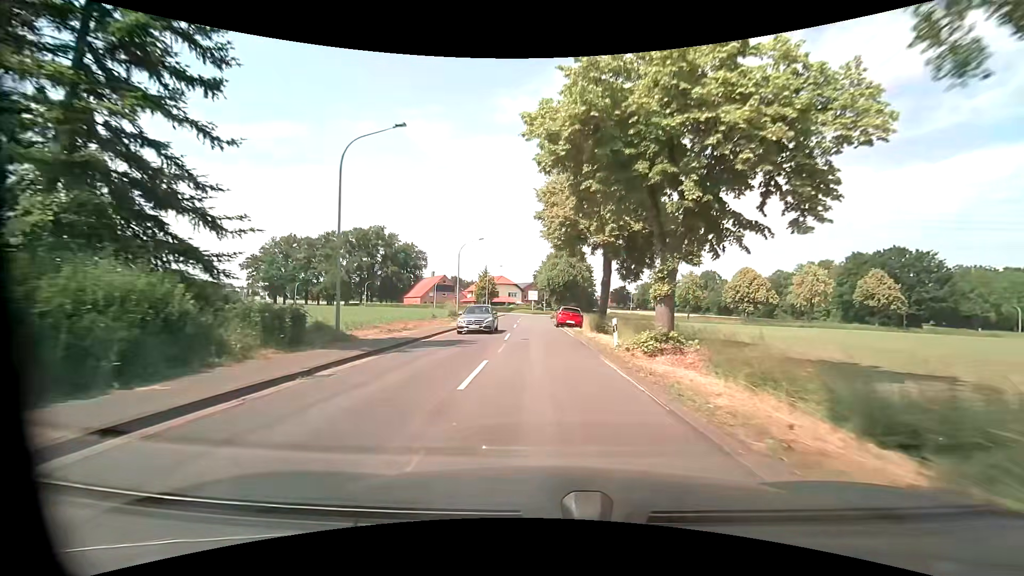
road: secondary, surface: asphalt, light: Day
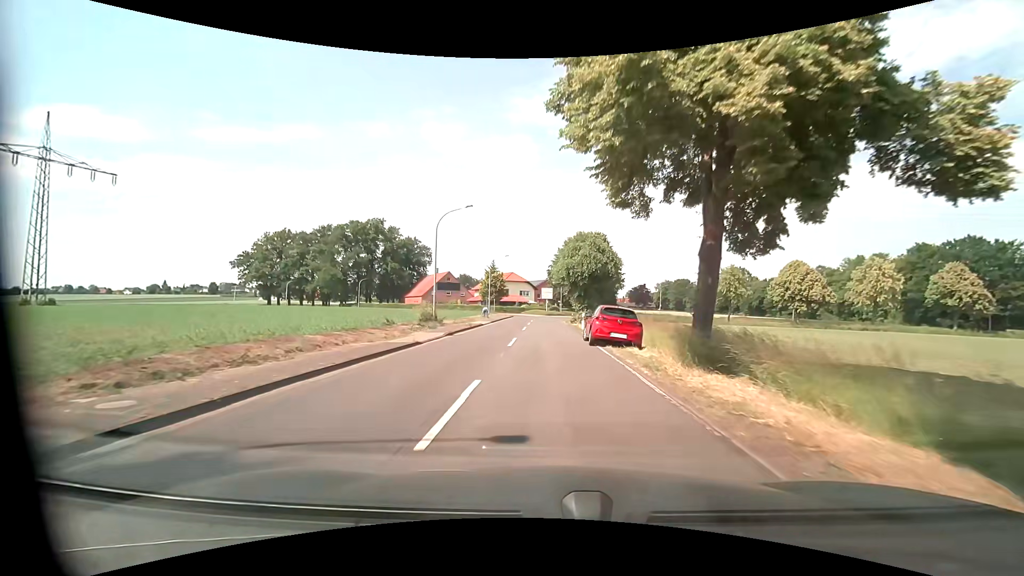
(-0.3, +15.5) m; -2°
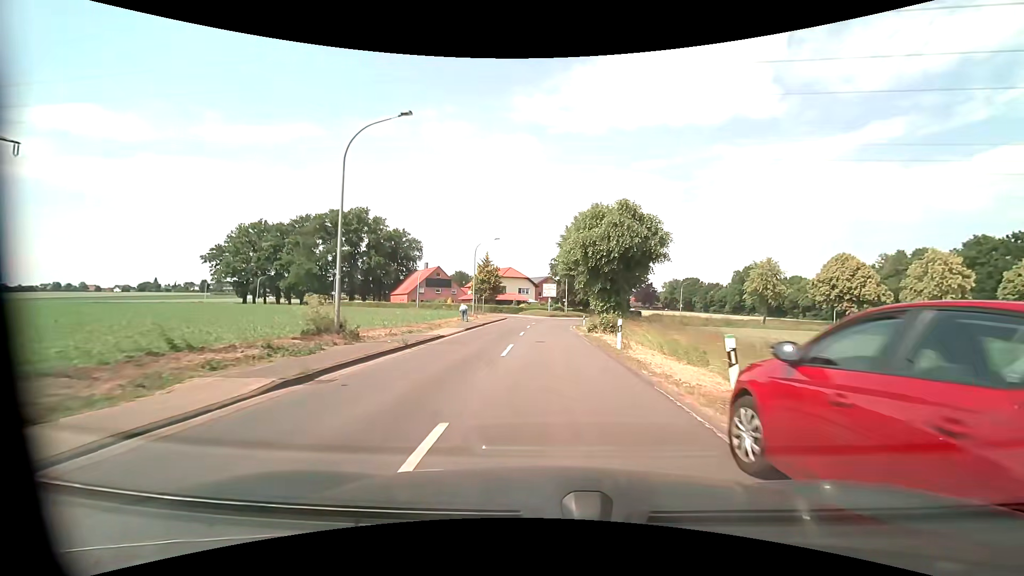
(0.0, +15.3) m; 0°
